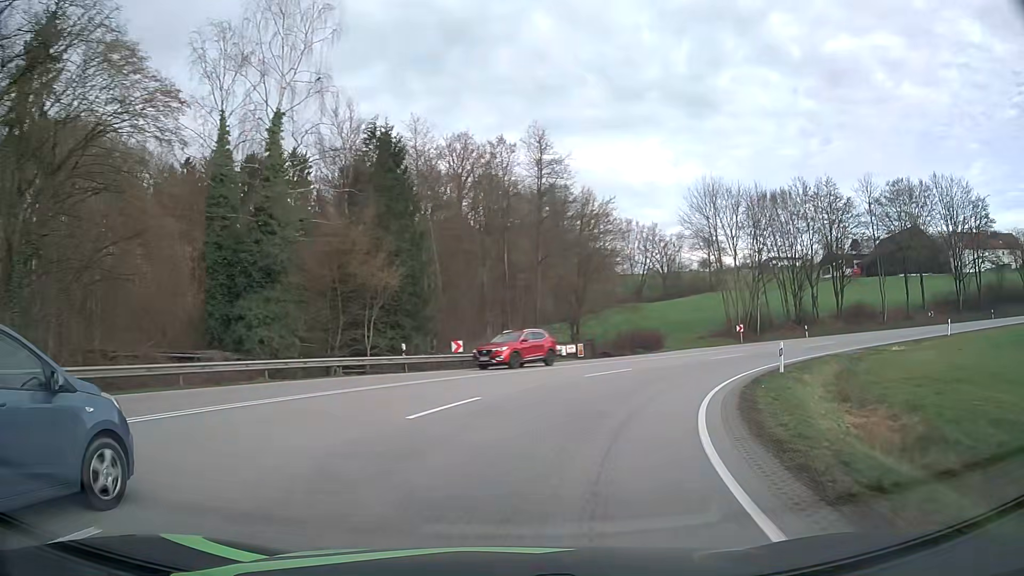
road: primary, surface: asphalt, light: Day
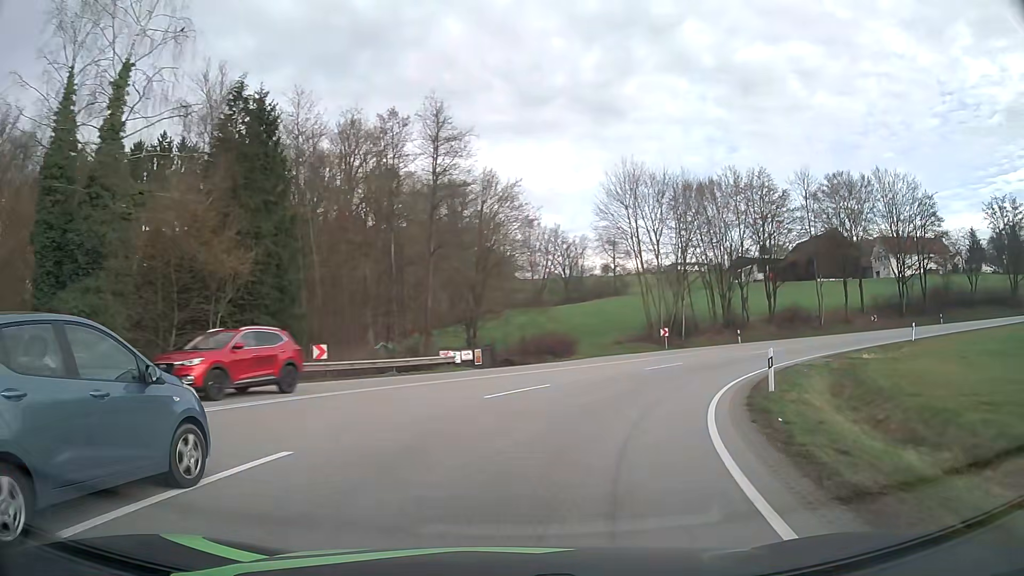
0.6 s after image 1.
(+0.6, +7.3) m; +9°
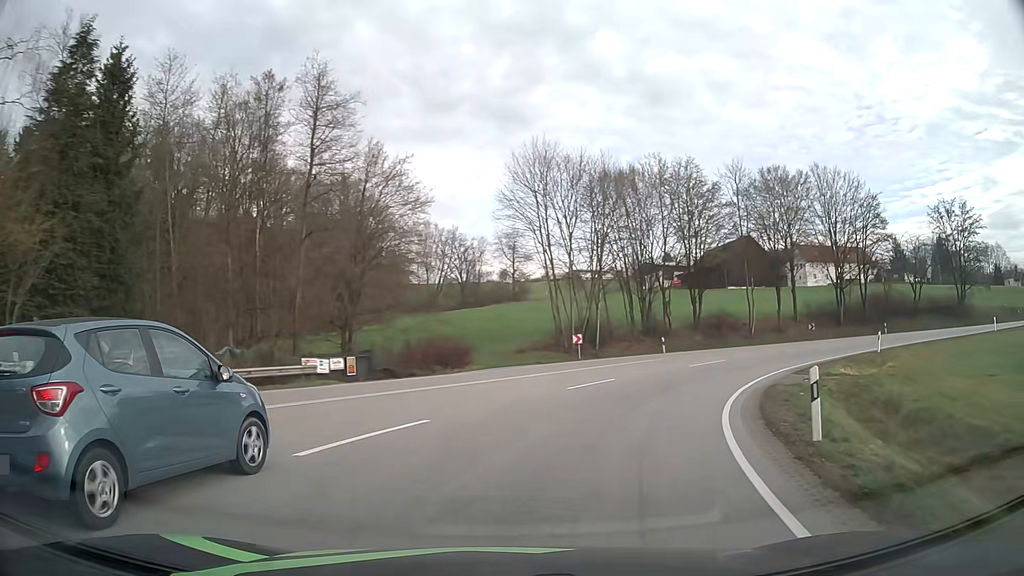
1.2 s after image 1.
(+0.5, +7.4) m; +8°
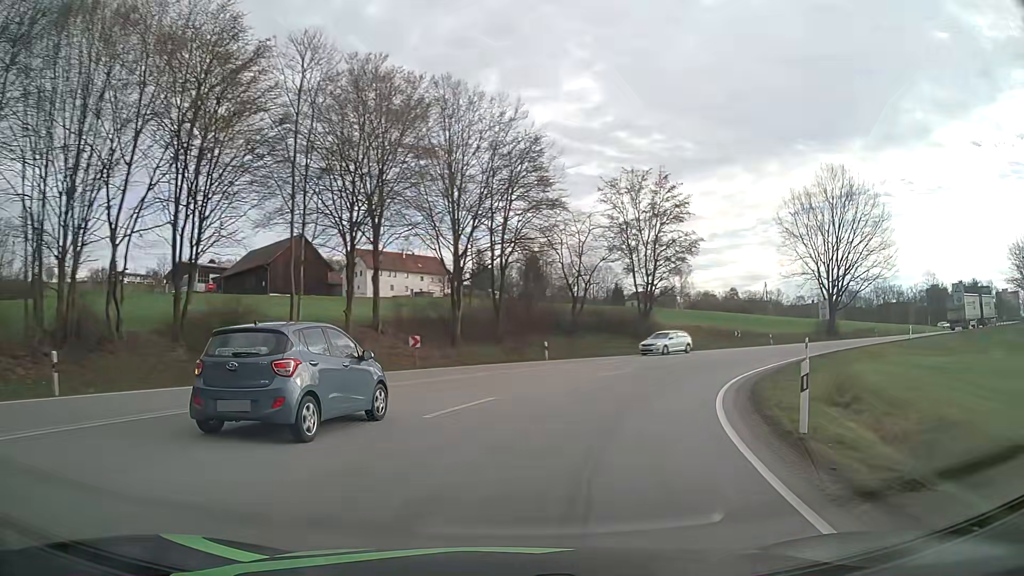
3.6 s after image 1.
(+9.7, +27.3) m; +39°
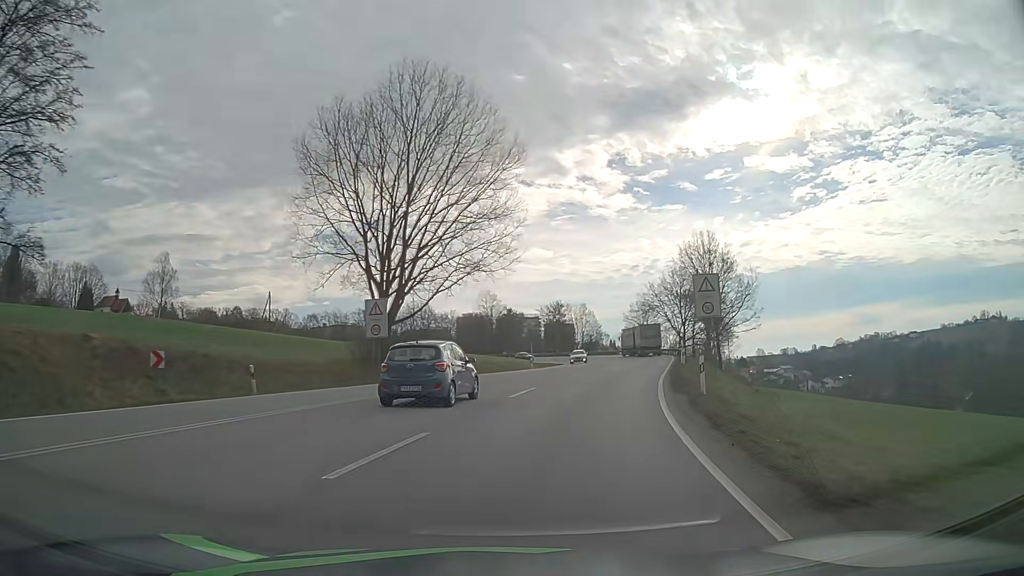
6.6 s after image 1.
(+14.3, +34.3) m; +43°
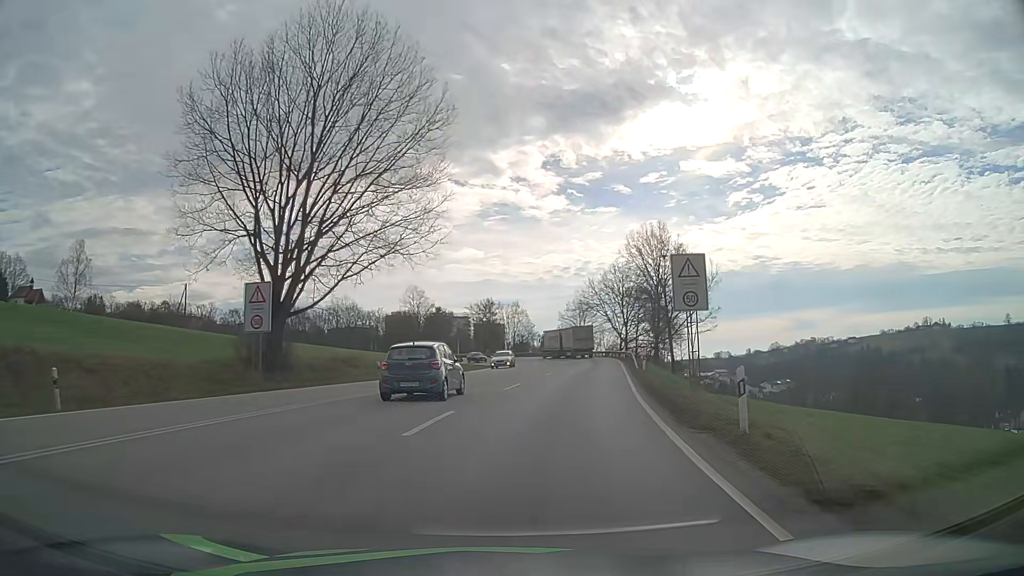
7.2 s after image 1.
(+0.4, +7.9) m; +6°
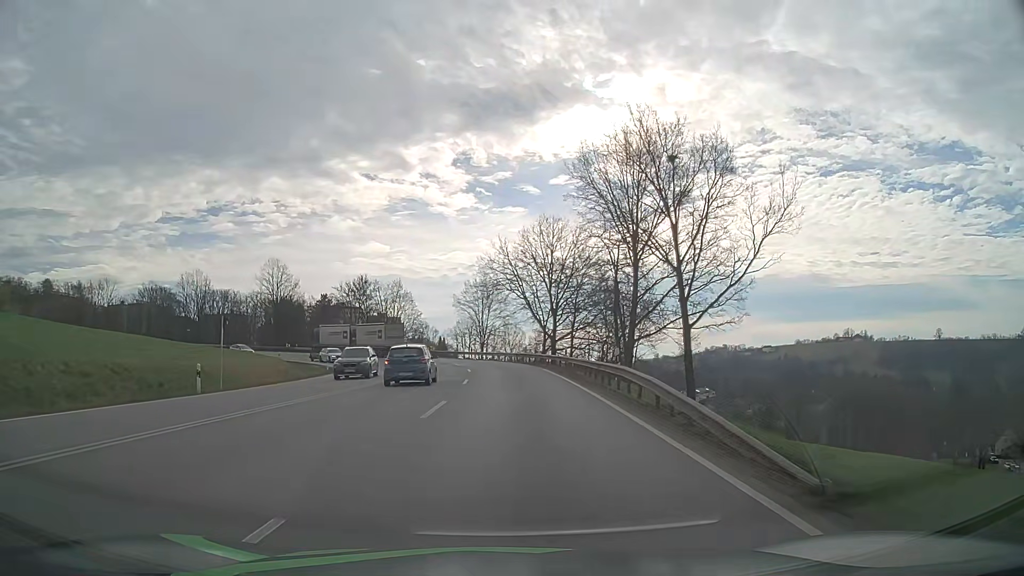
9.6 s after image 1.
(+3.7, +32.5) m; +9°
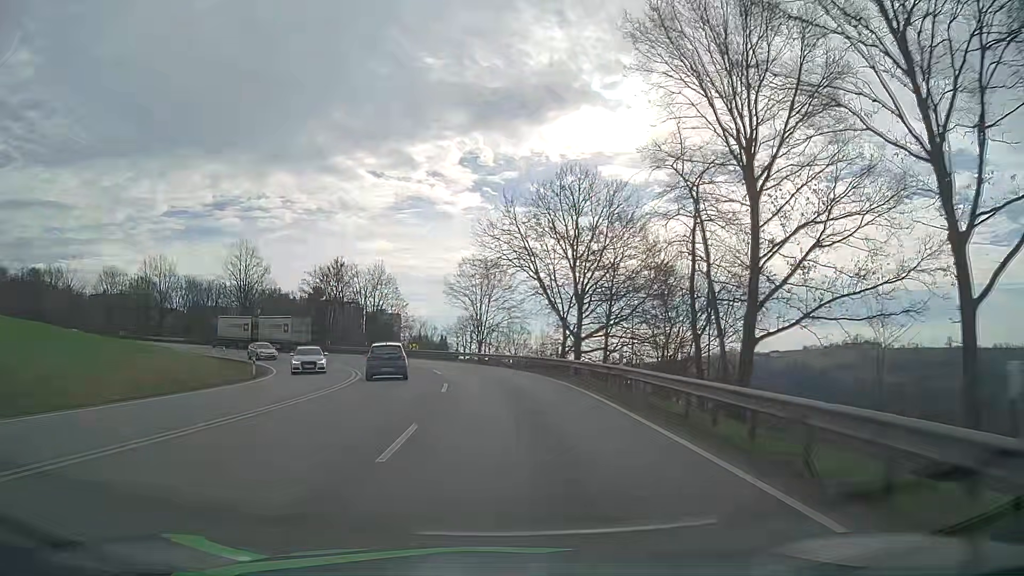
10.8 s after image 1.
(0.0, +17.0) m; 0°
(0, +10) (0, +20) (-1, +30) (-3, +40) (-6, +49) (-10, +58) (-16, +66) (-23, +74) (-31, +80) (-40, +84) m
